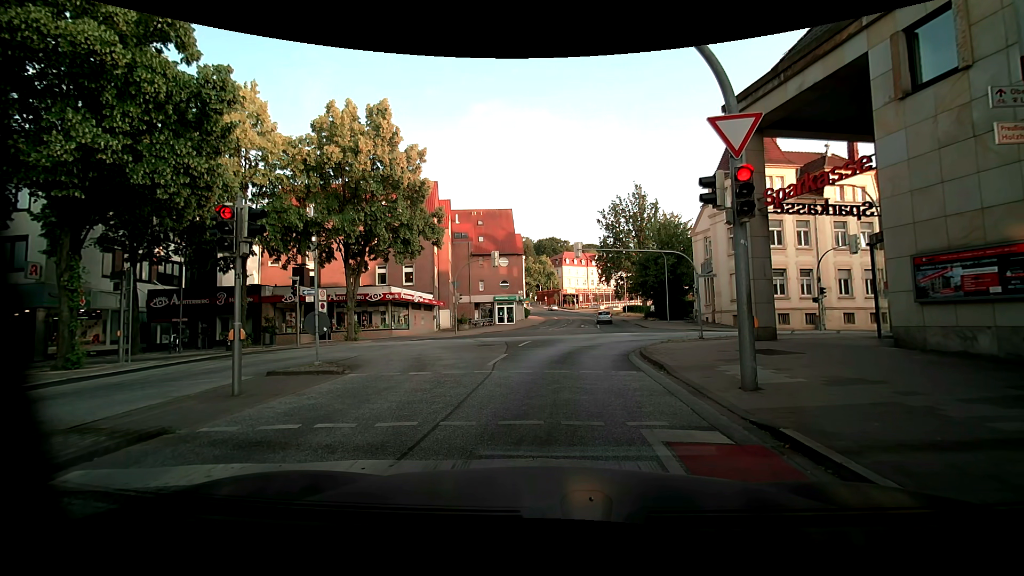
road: unclassified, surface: asphalt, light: Day
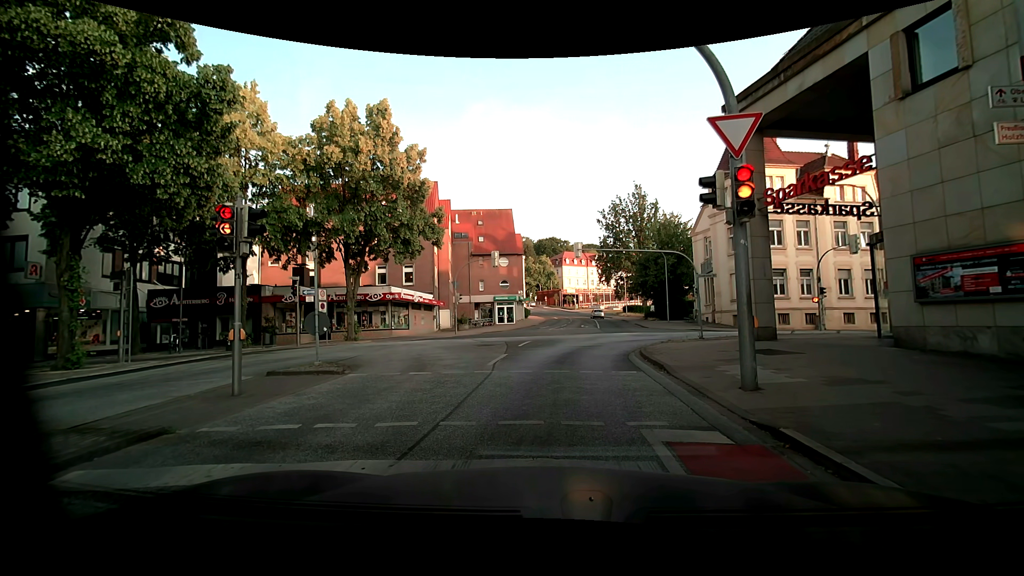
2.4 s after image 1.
(0.0, 0.0) m; 0°
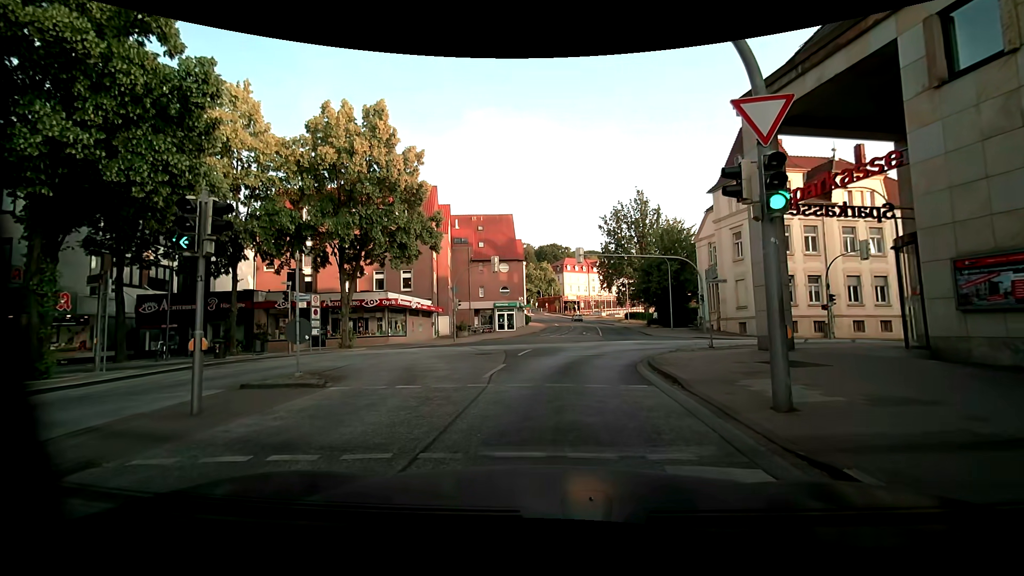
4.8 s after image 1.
(0.0, +1.2) m; +1°
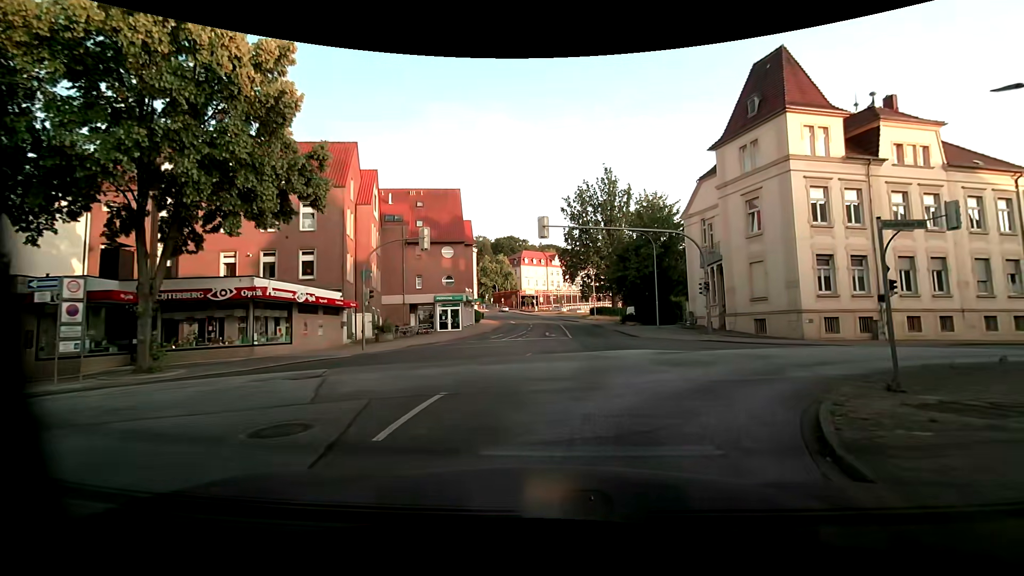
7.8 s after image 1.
(+0.1, +12.2) m; +4°
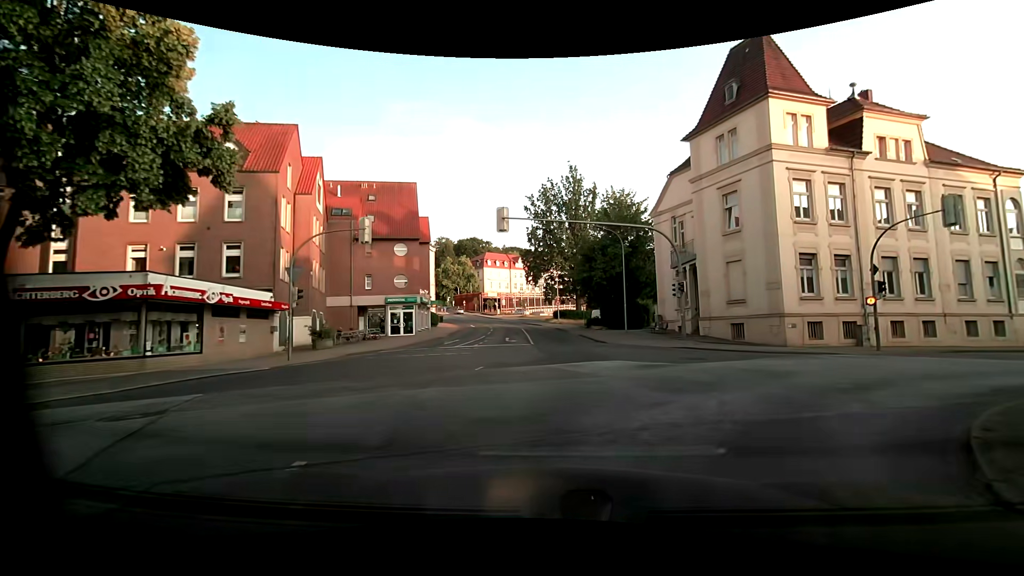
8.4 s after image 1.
(+0.1, +3.6) m; +4°
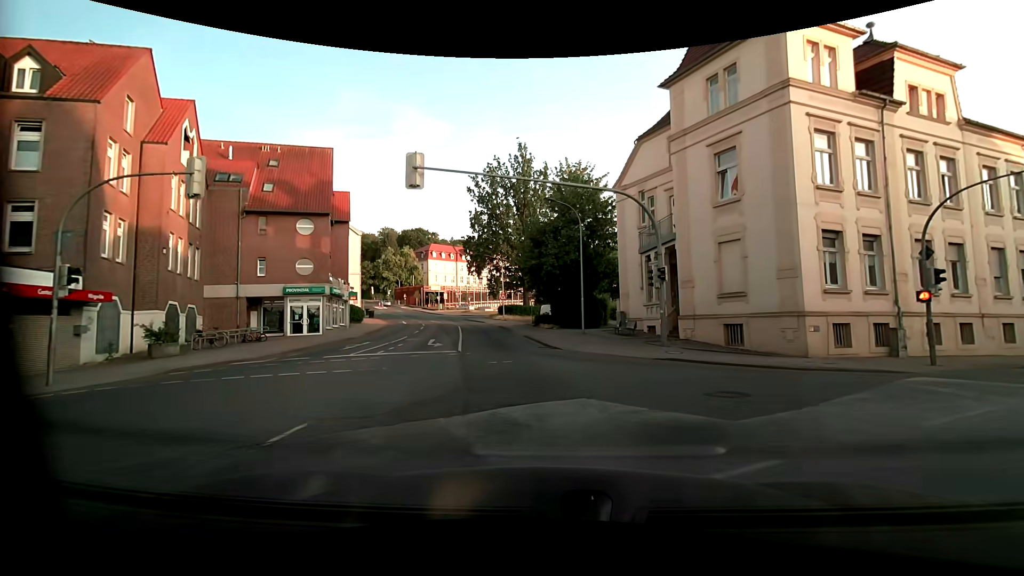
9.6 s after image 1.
(+0.6, +8.2) m; +6°
(0, +10) (-1, +20) (-3, +30) (-4, +40) (-7, +49) (-10, +59) (-13, +68) (-17, +78) (-21, +87) (-25, +96) m
